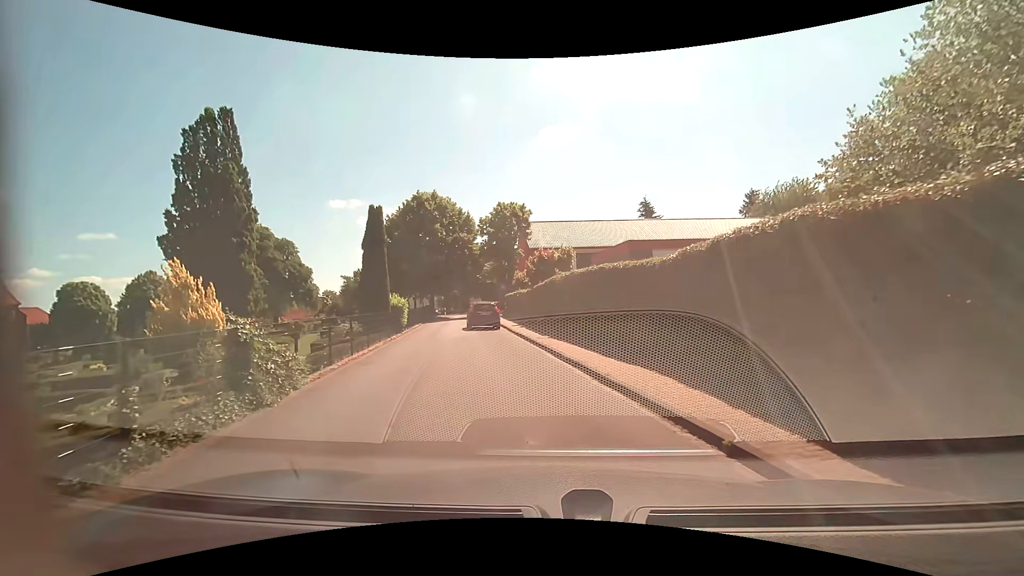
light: Day
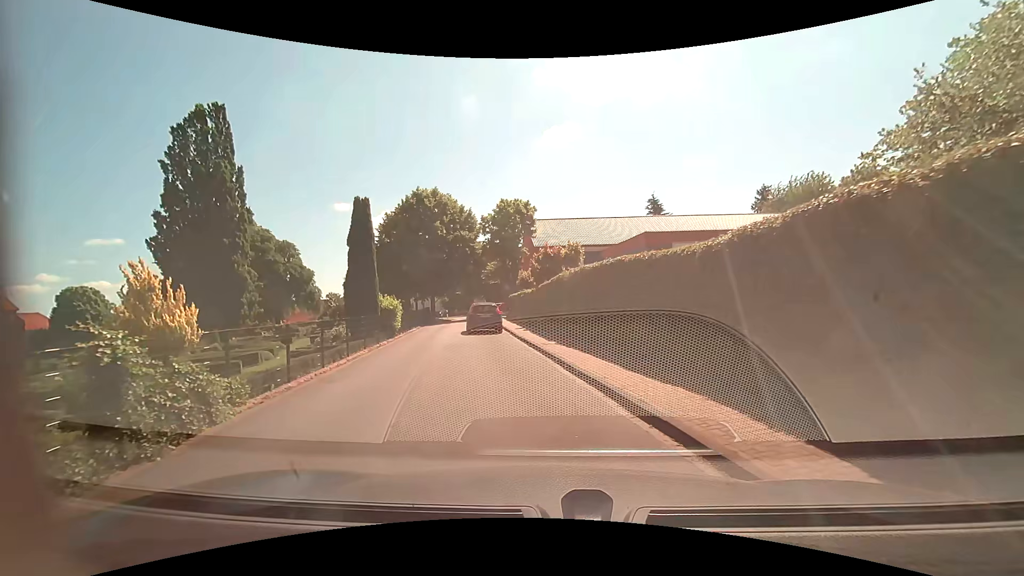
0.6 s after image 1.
(0.0, +2.4) m; -1°
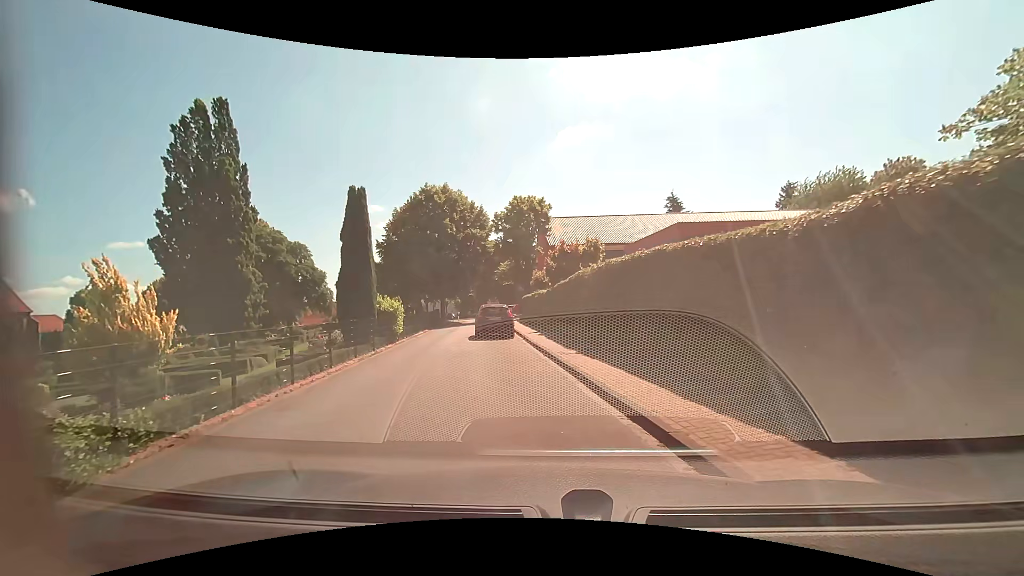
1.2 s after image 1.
(0.0, +2.4) m; -2°
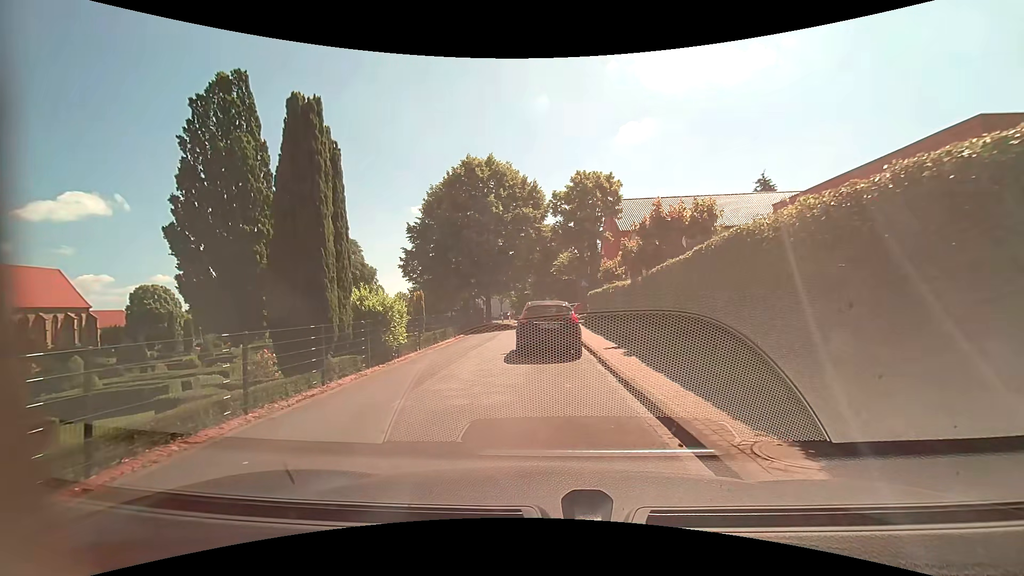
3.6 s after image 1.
(-0.4, +8.5) m; -6°
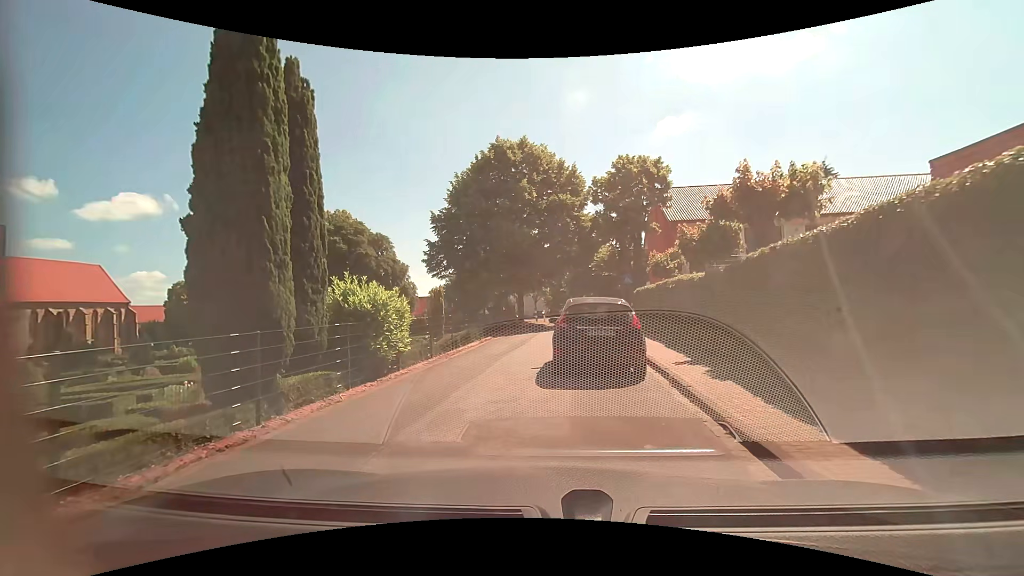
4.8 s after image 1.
(-0.1, +3.5) m; -4°
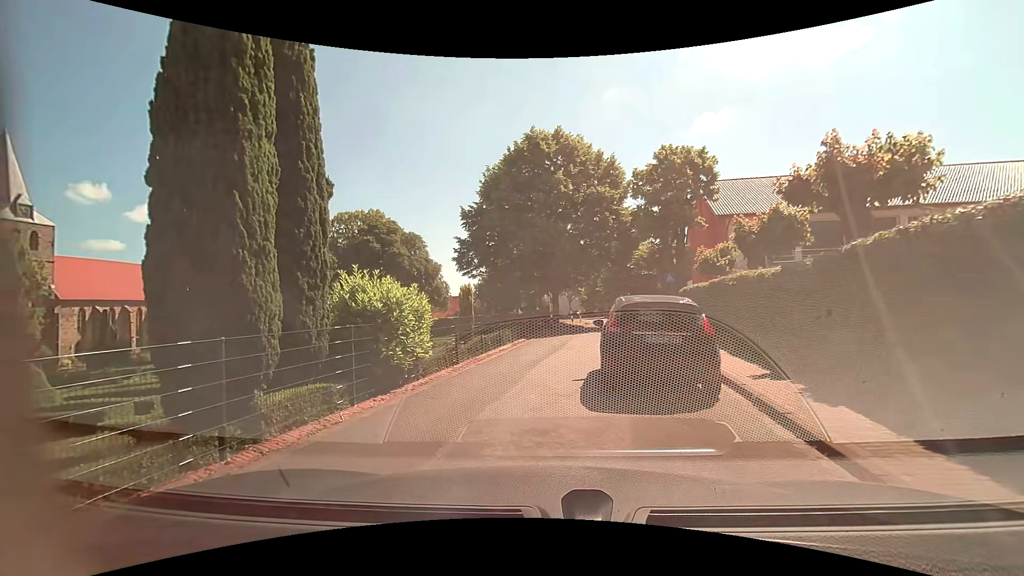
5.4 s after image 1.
(0.0, +1.7) m; -4°
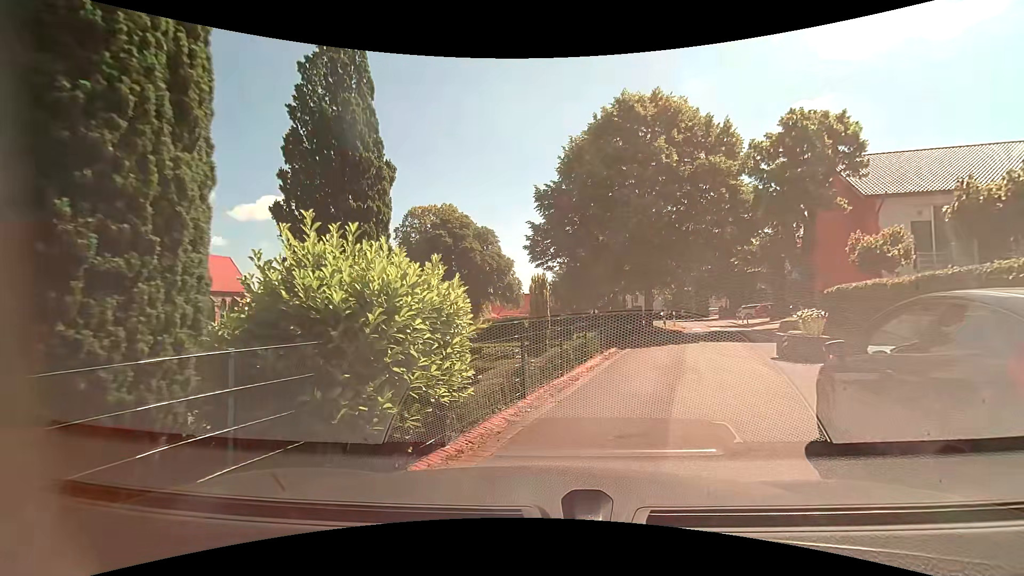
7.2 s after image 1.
(-0.4, +4.9) m; -9°
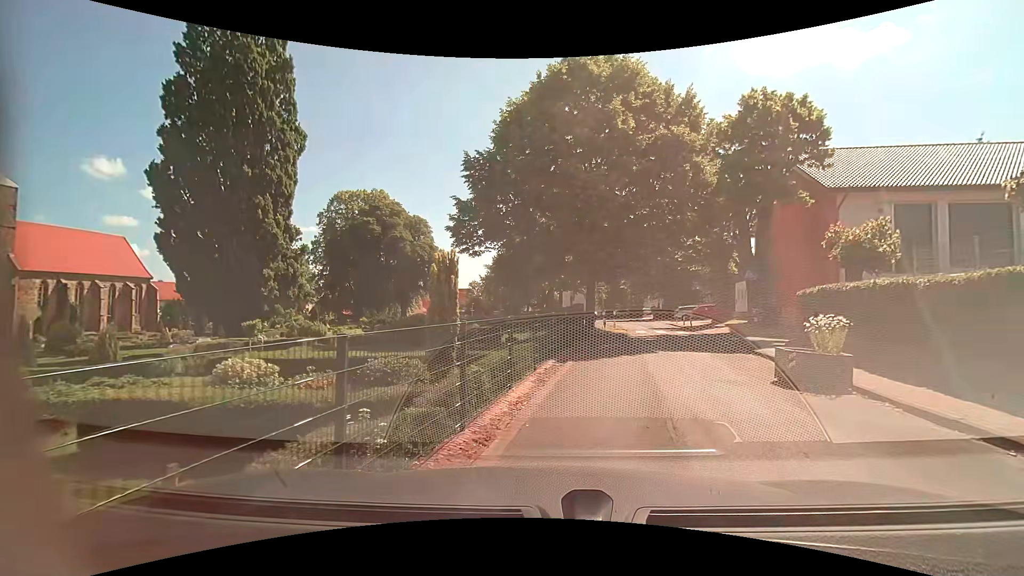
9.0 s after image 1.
(+0.2, +4.5) m; +8°
(+2, +10) (+4, +19) (+6, +29) (+8, +39) (+8, +49) (+7, +59) (+7, +69) (+6, +79) (+4, +89) (+2, +99) m
